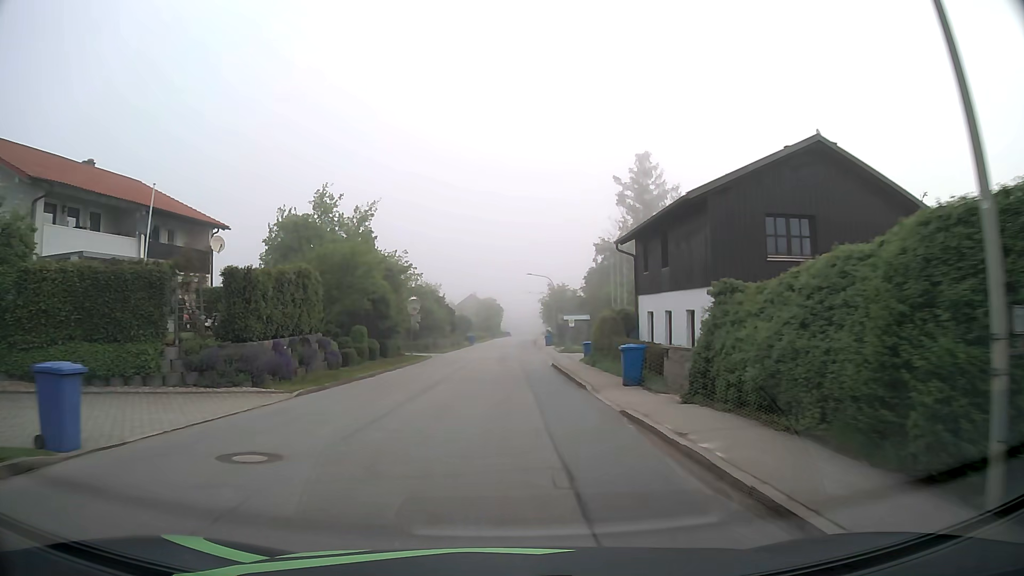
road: tertiary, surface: asphalt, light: Day
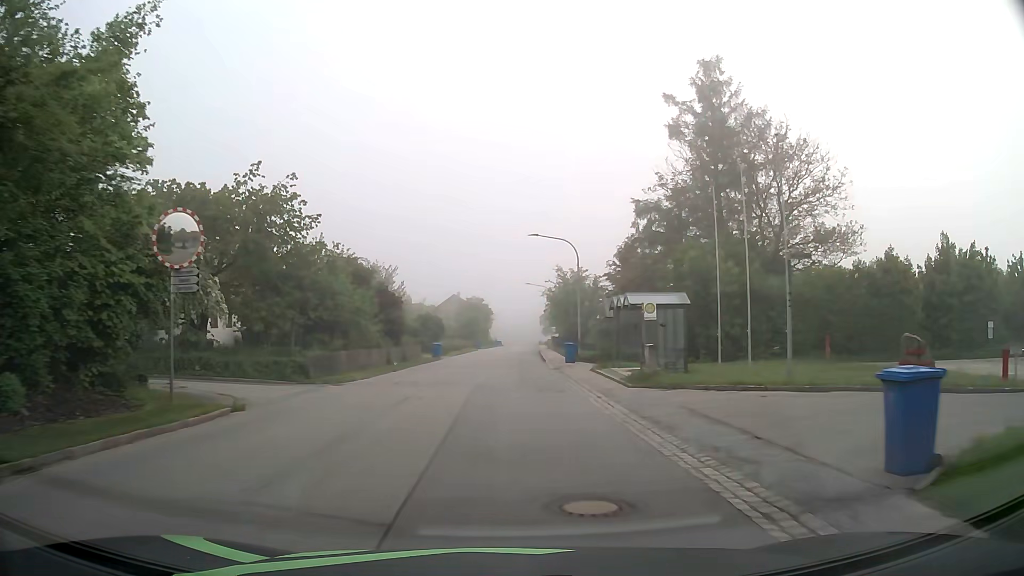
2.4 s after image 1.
(+0.2, +31.0) m; 0°
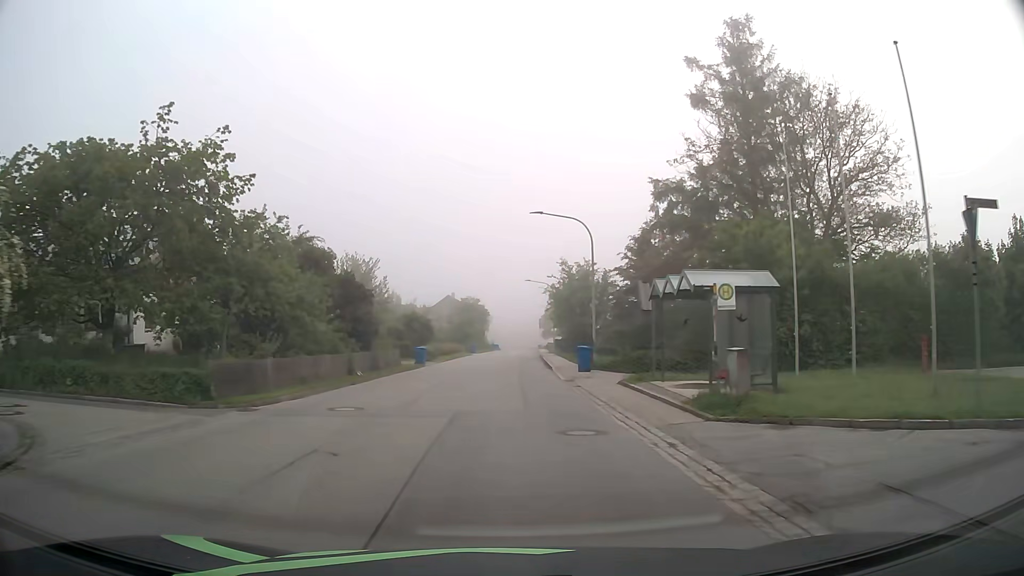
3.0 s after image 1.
(+0.1, +7.8) m; +1°
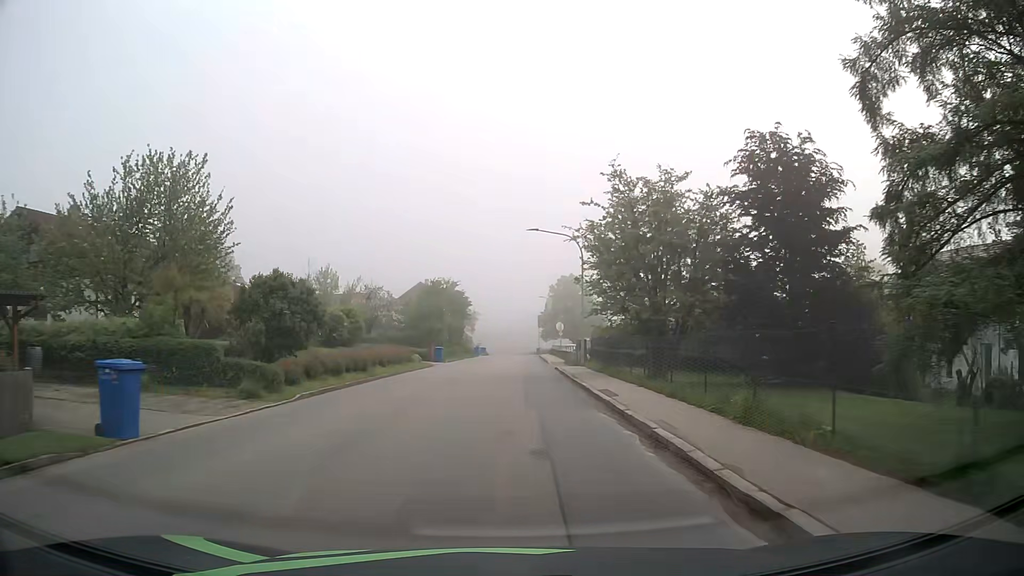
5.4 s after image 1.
(+0.2, +31.0) m; +1°
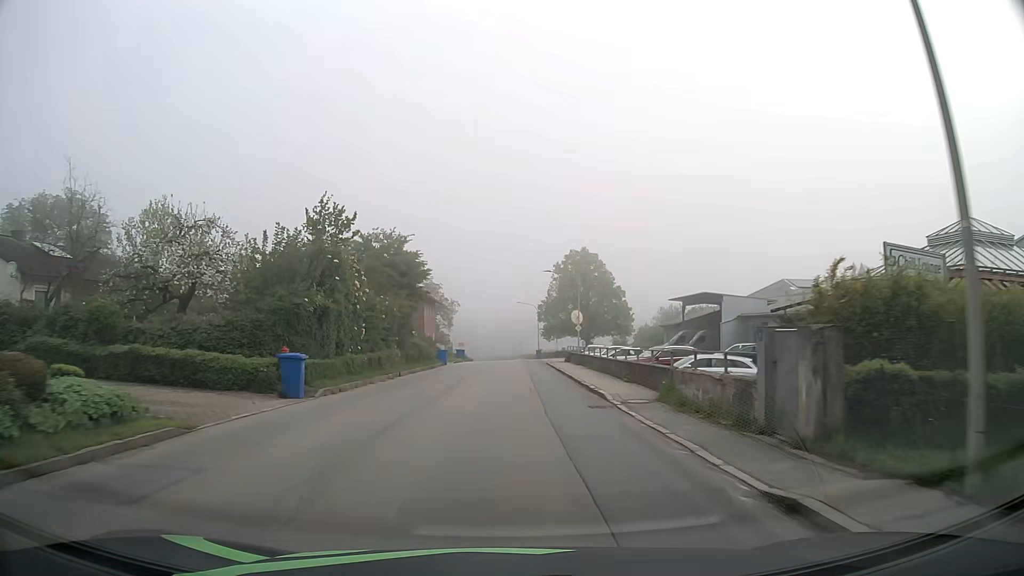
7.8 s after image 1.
(+0.2, +31.0) m; +1°
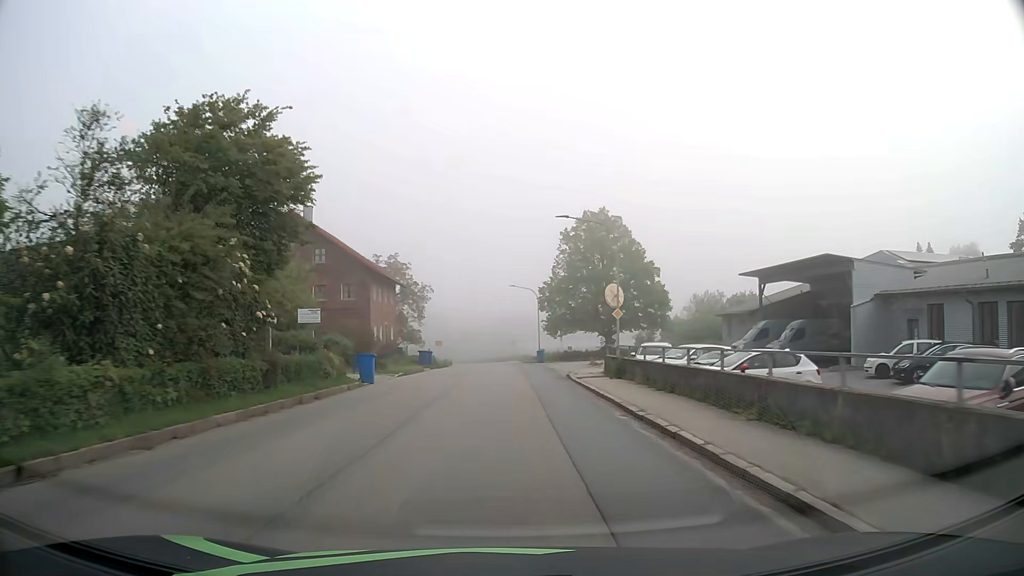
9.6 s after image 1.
(+0.3, +23.3) m; +1°
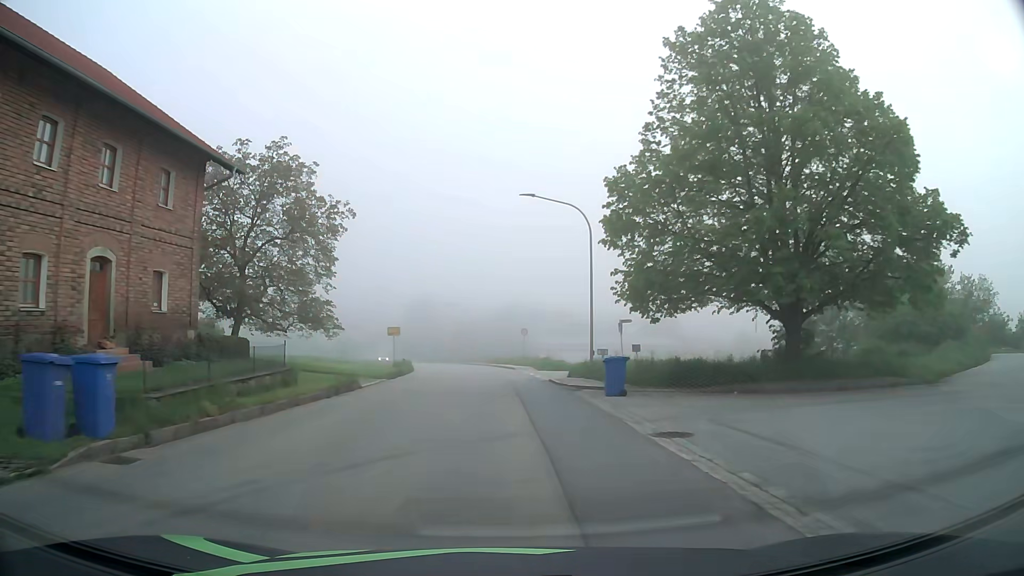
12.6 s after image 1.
(+0.2, +38.9) m; -1°
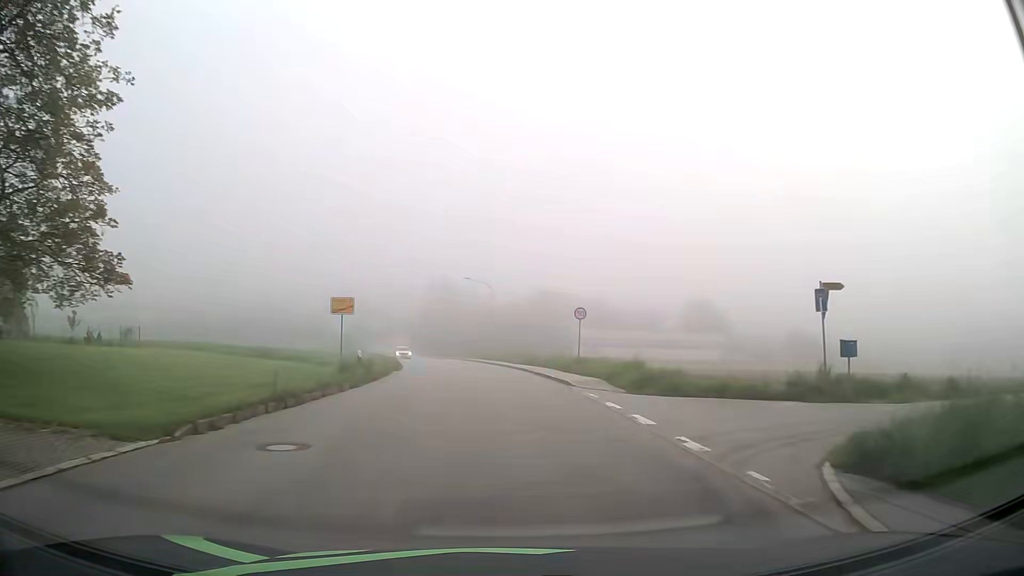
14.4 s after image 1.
(-0.5, +23.5) m; -3°
(0, +10) (0, +20) (-1, +30) (-1, +40) (-2, +50) (-4, +60) (-6, +70) (-8, +79) (-10, +89) (-13, +99) m
